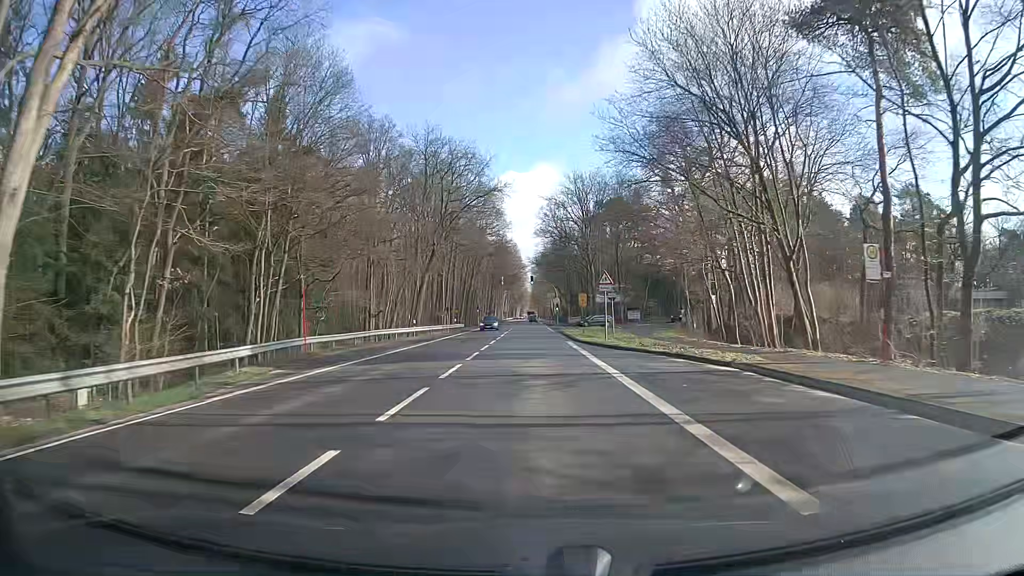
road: primary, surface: asphalt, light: Day
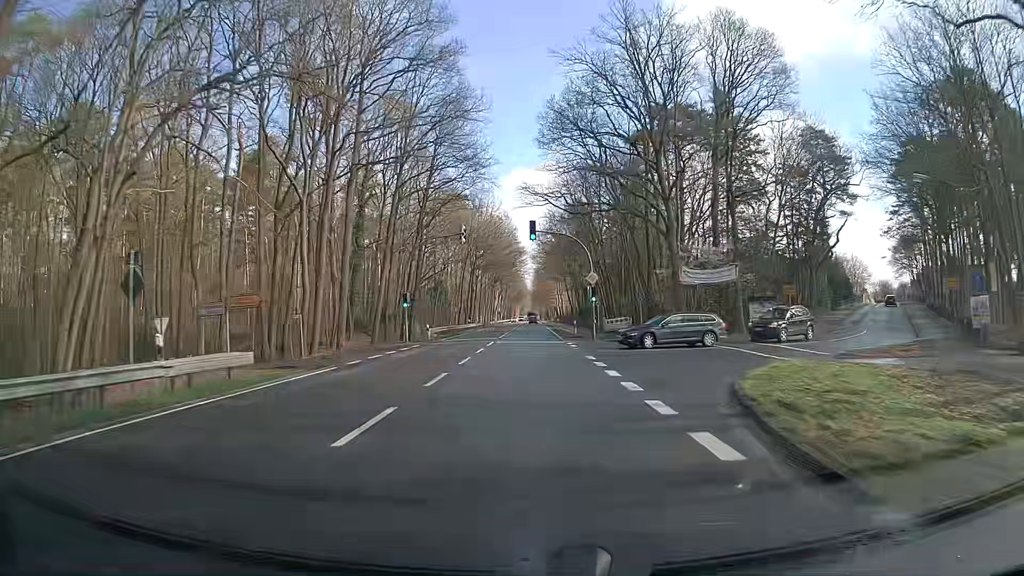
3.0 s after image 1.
(-0.2, +54.5) m; 0°
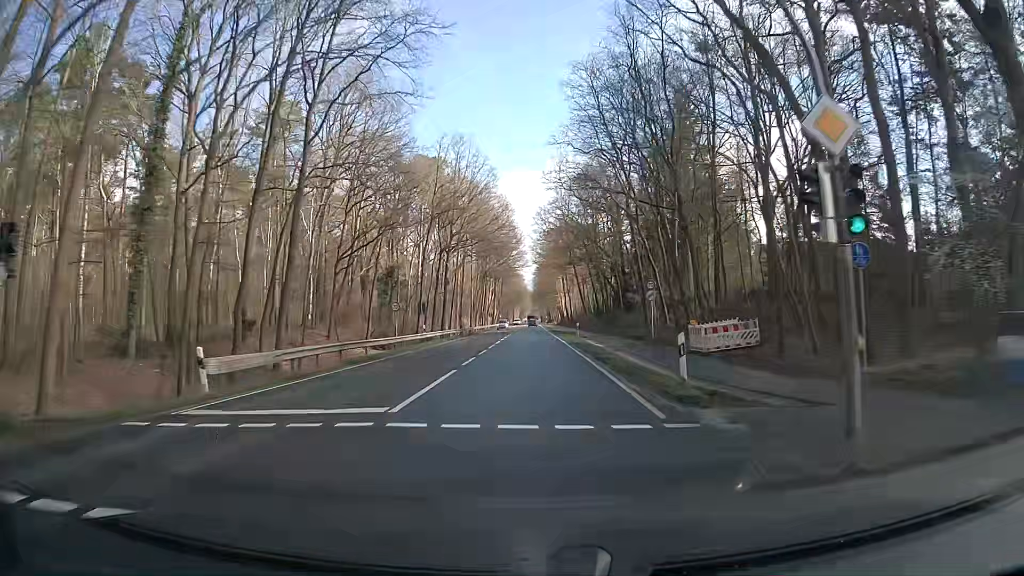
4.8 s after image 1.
(+0.1, +32.7) m; 0°
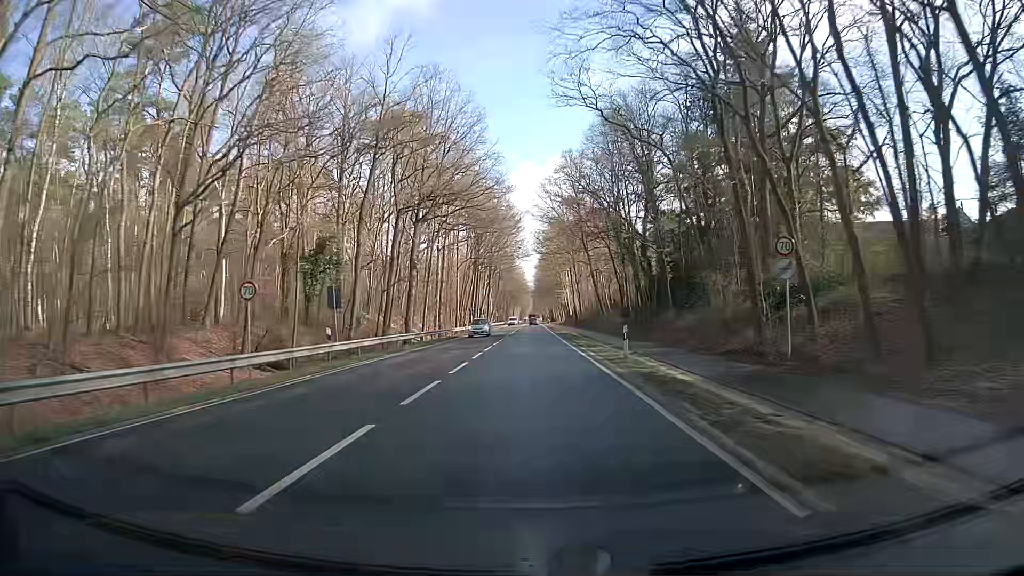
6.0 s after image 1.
(0.0, +21.8) m; 0°
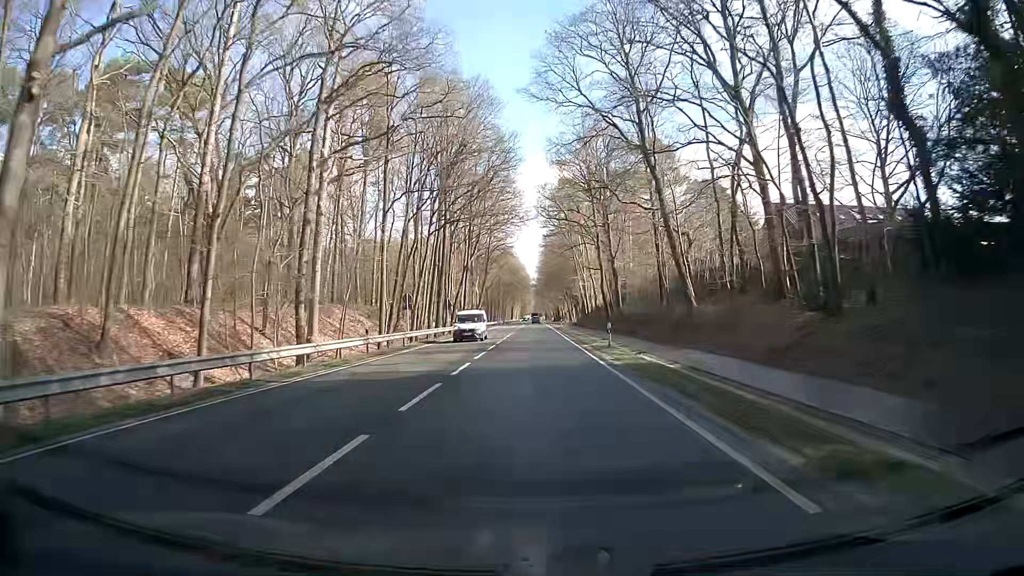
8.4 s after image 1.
(-0.6, +43.6) m; 0°
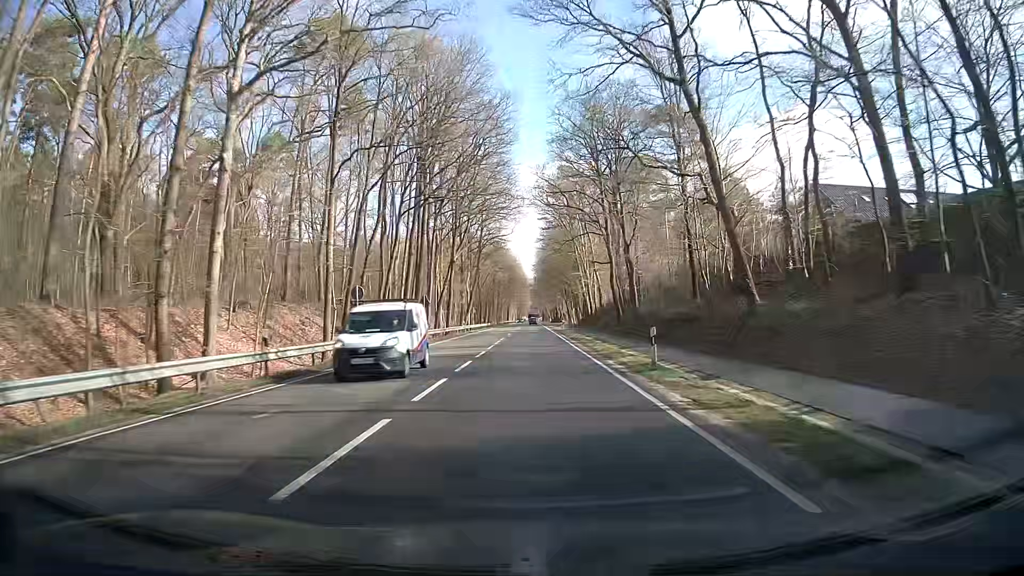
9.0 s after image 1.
(-0.1, +10.9) m; 0°
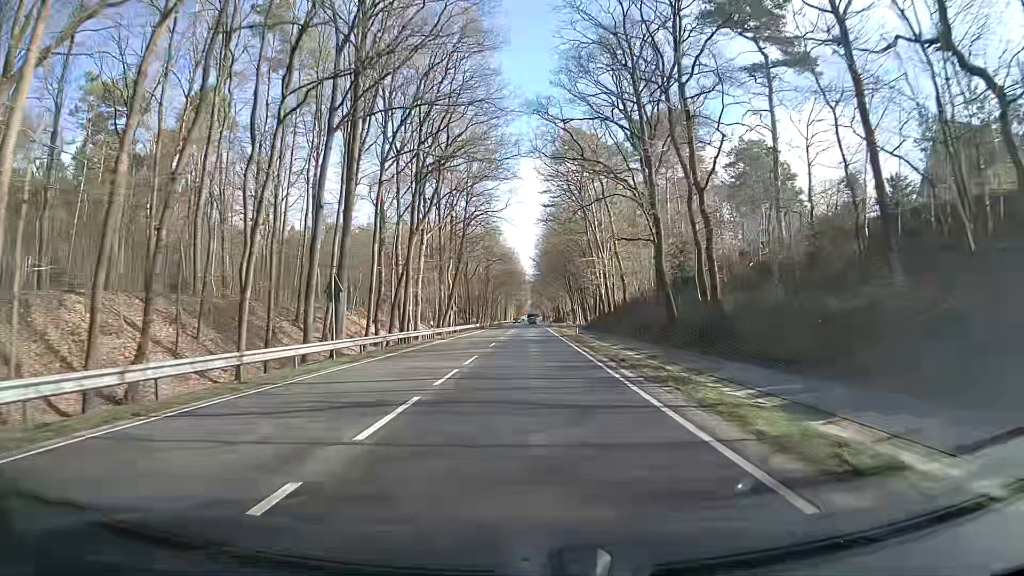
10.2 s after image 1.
(0.0, +21.9) m; +1°
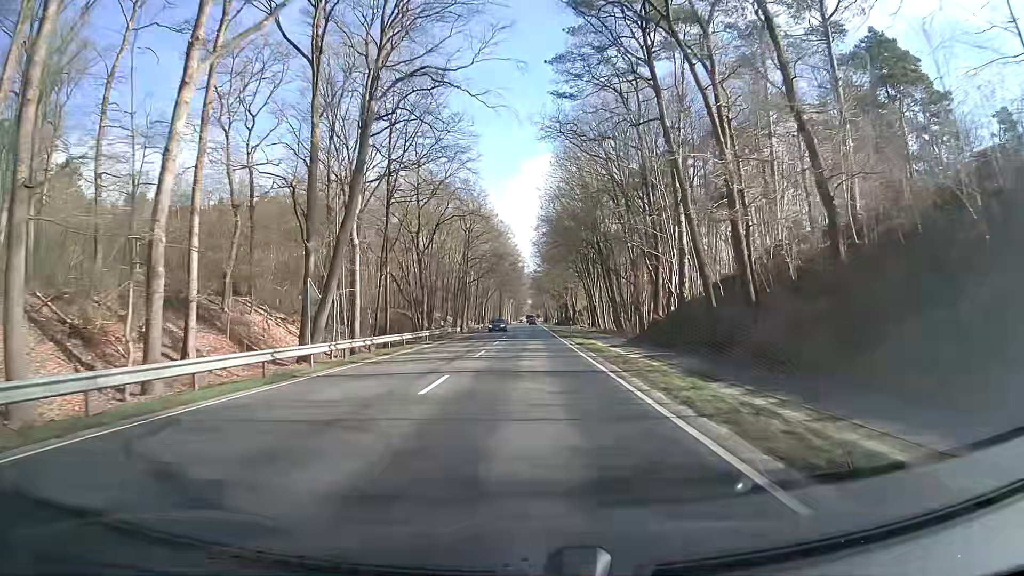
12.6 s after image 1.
(-0.9, +43.7) m; -1°
(0, +10) (0, +20) (0, +30) (0, +40) (0, +50) (0, +60) (0, +70) (0, +80) (0, +90) (0, +100) m
